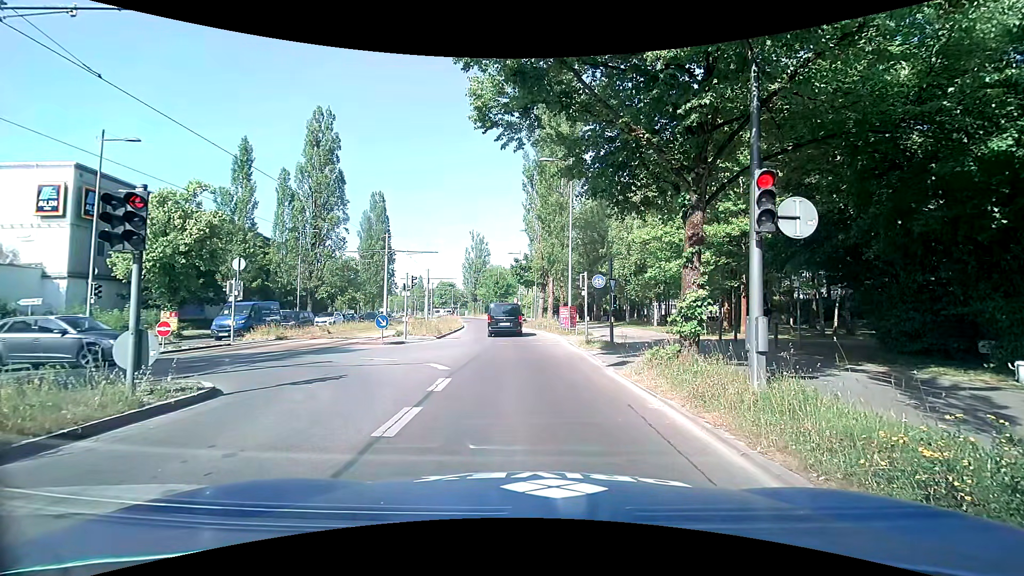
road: secondary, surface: asphalt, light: Day
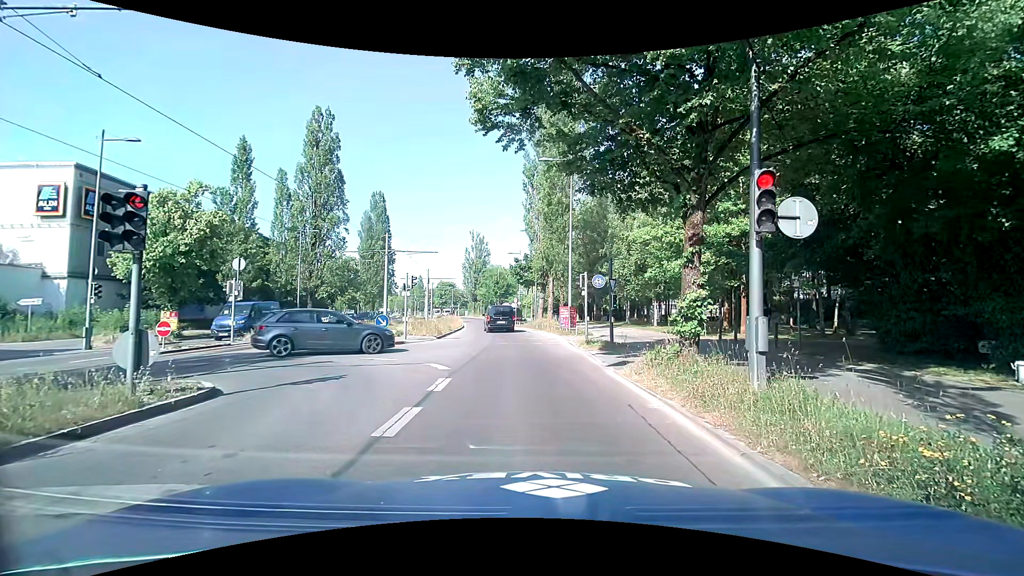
(0.0, 0.0) m; 0°
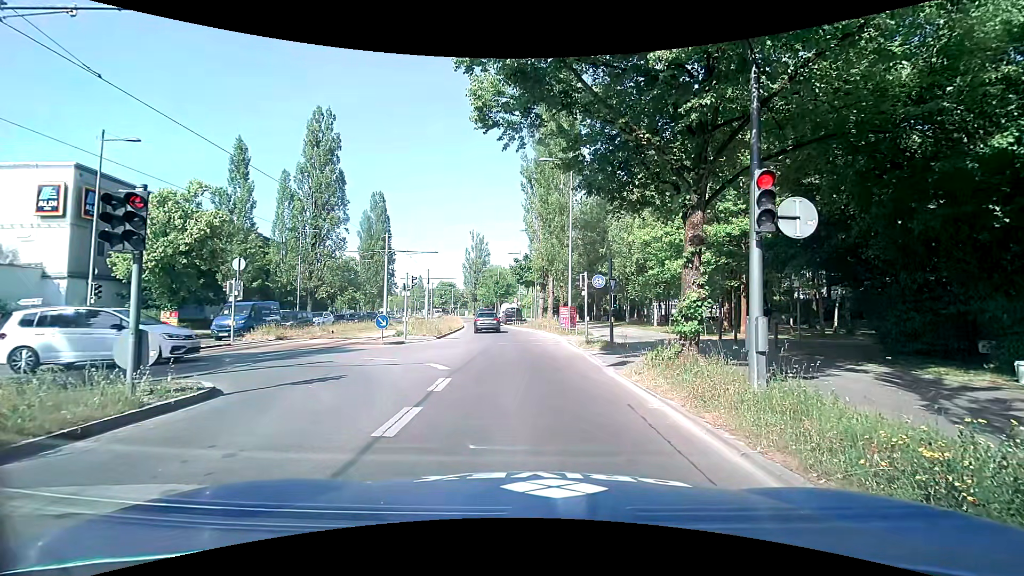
(0.0, 0.0) m; 0°
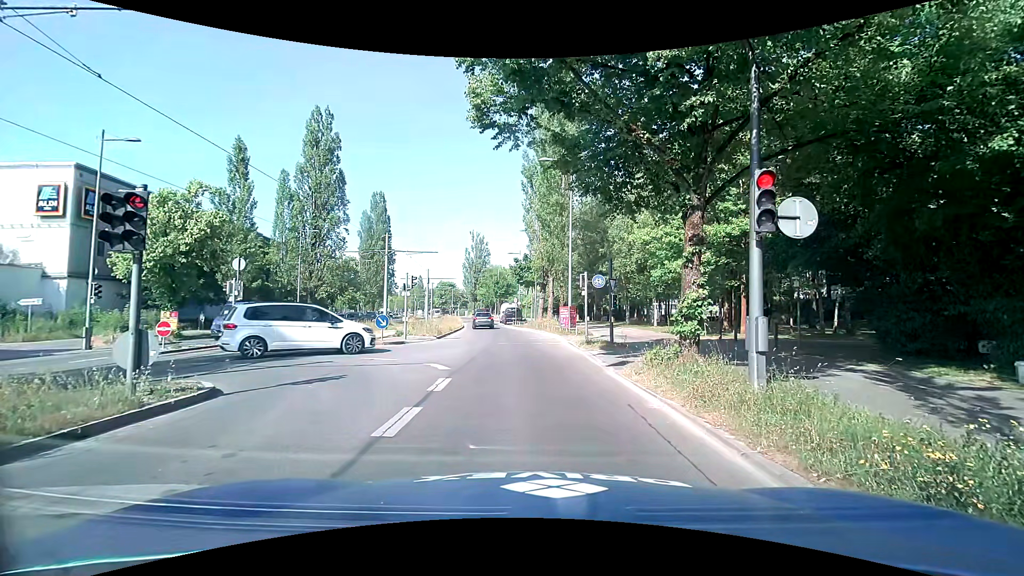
(0.0, 0.0) m; 0°
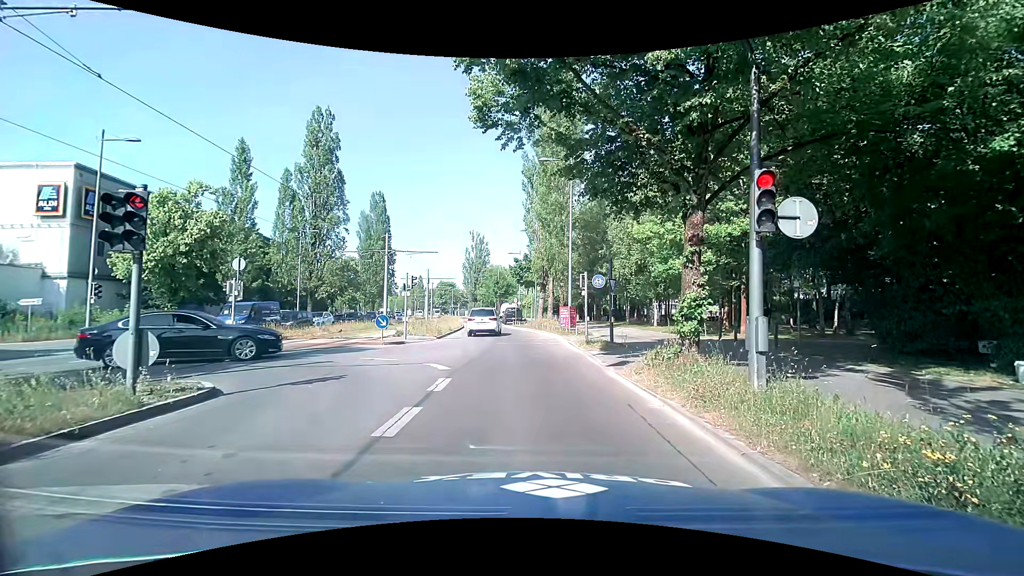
(0.0, 0.0) m; 0°
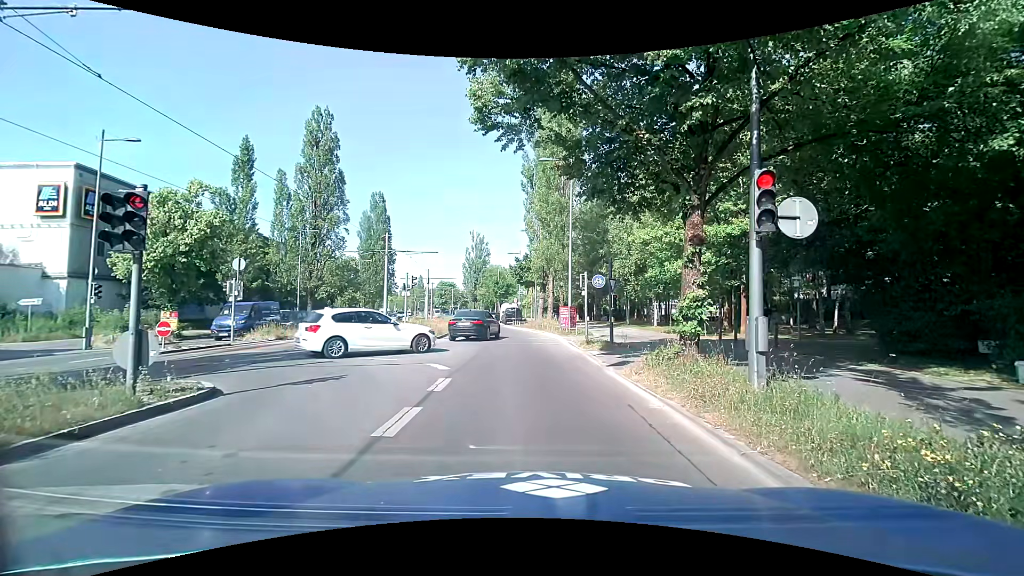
(0.0, 0.0) m; 0°
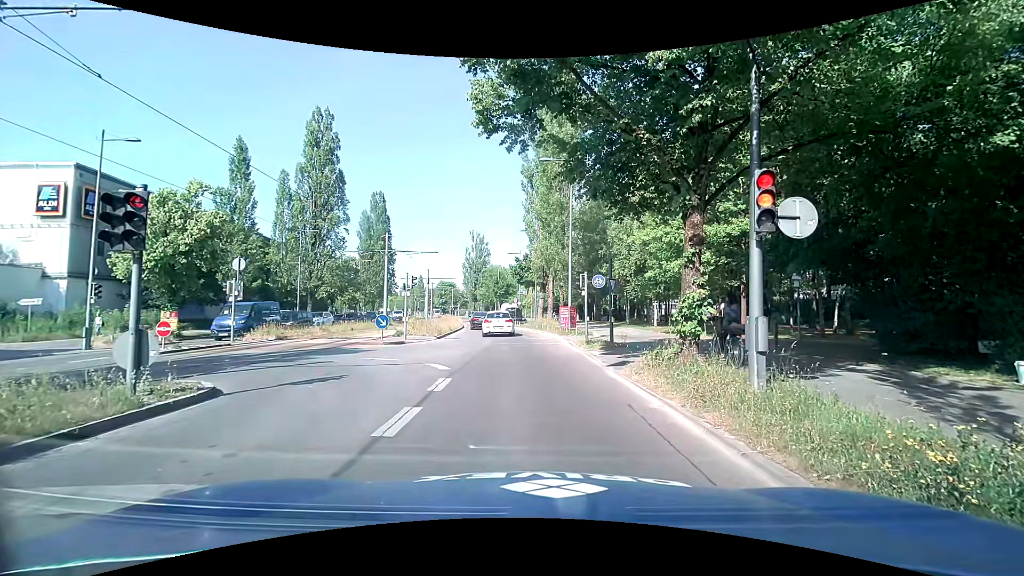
(0.0, 0.0) m; 0°
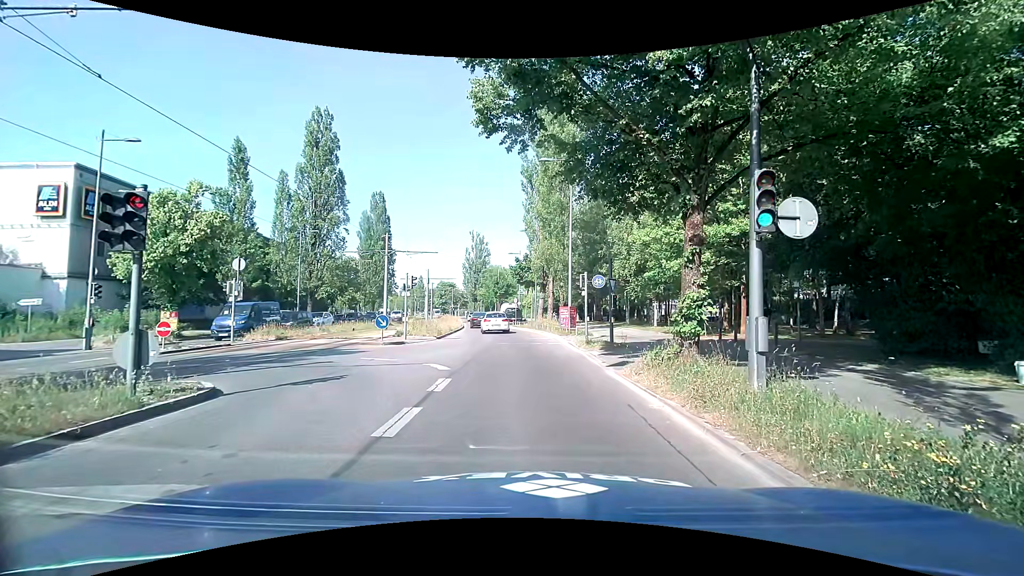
(0.0, 0.0) m; 0°
